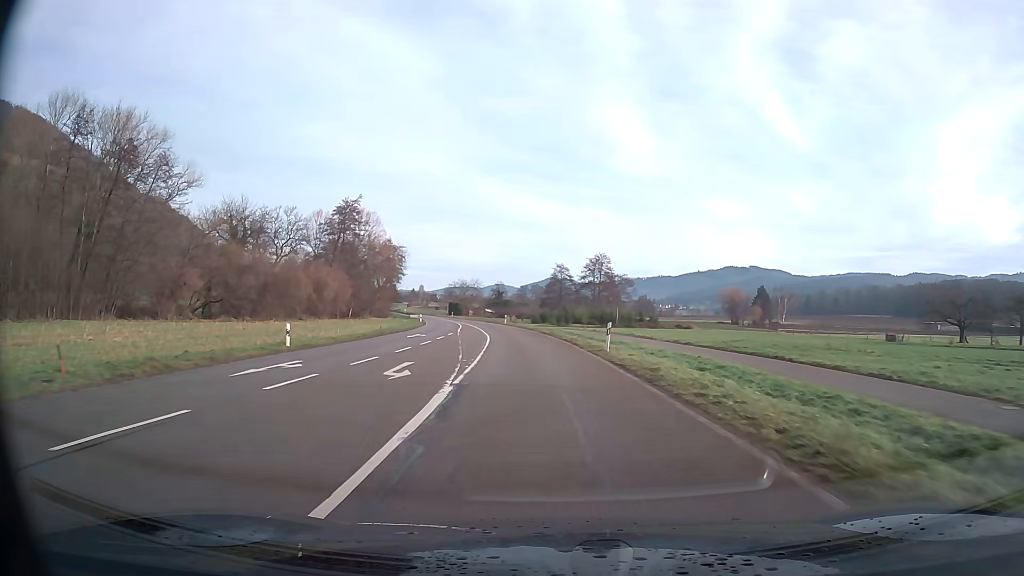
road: secondary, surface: asphalt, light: Day
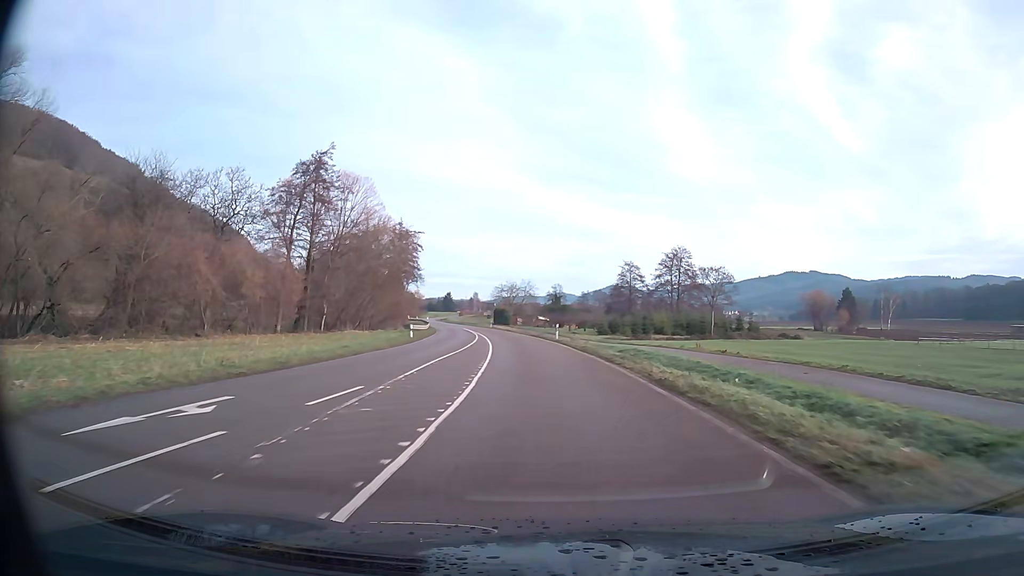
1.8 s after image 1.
(-1.5, +31.7) m; -5°
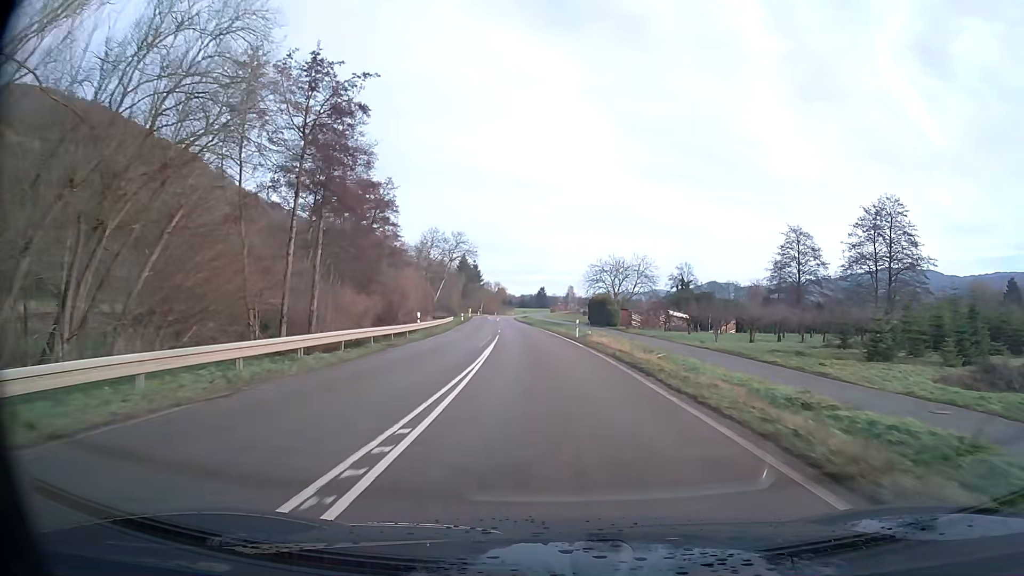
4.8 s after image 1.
(-4.2, +56.4) m; -8°
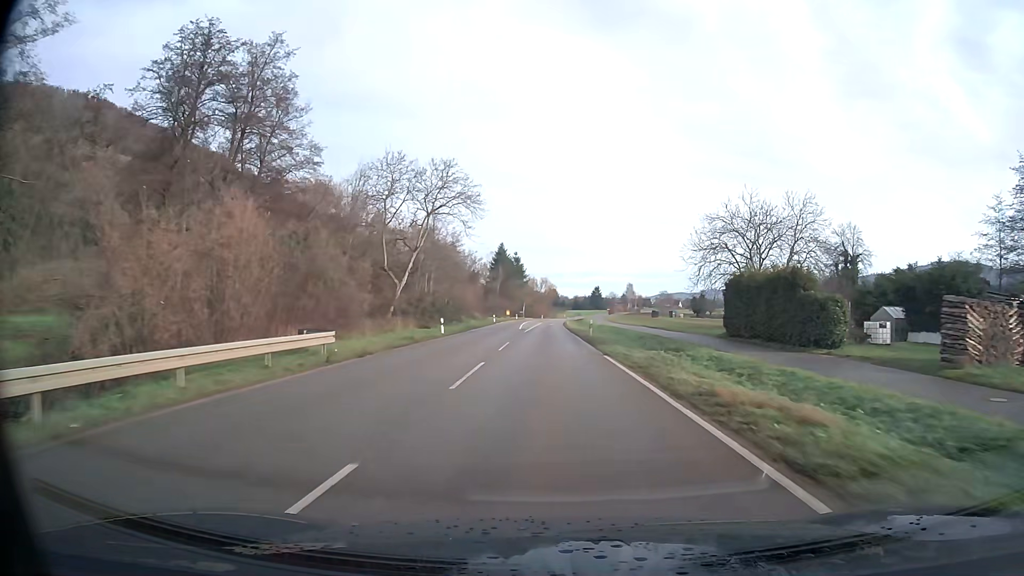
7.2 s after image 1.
(-1.9, +47.7) m; -4°
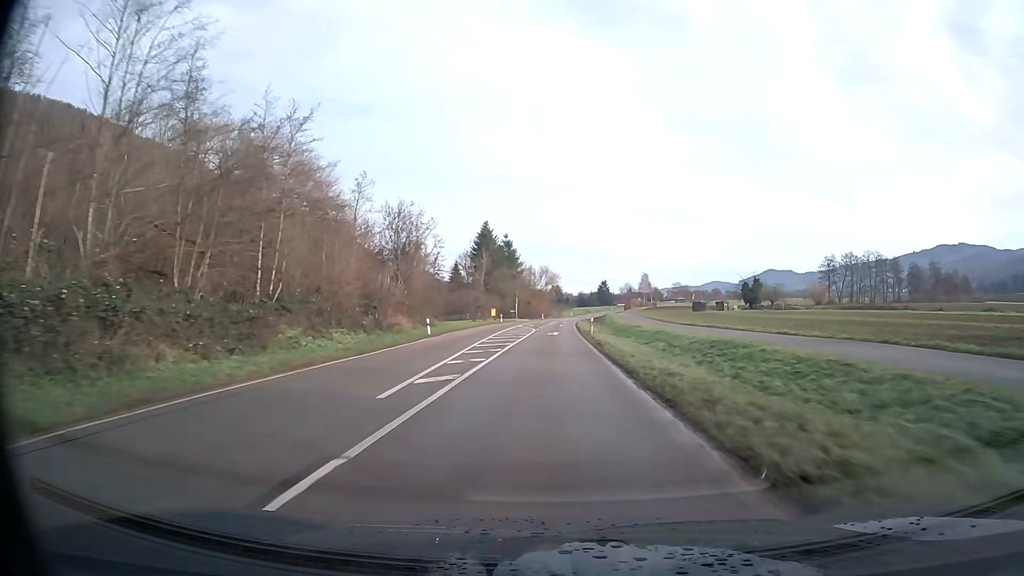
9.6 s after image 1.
(-0.1, +49.3) m; 0°
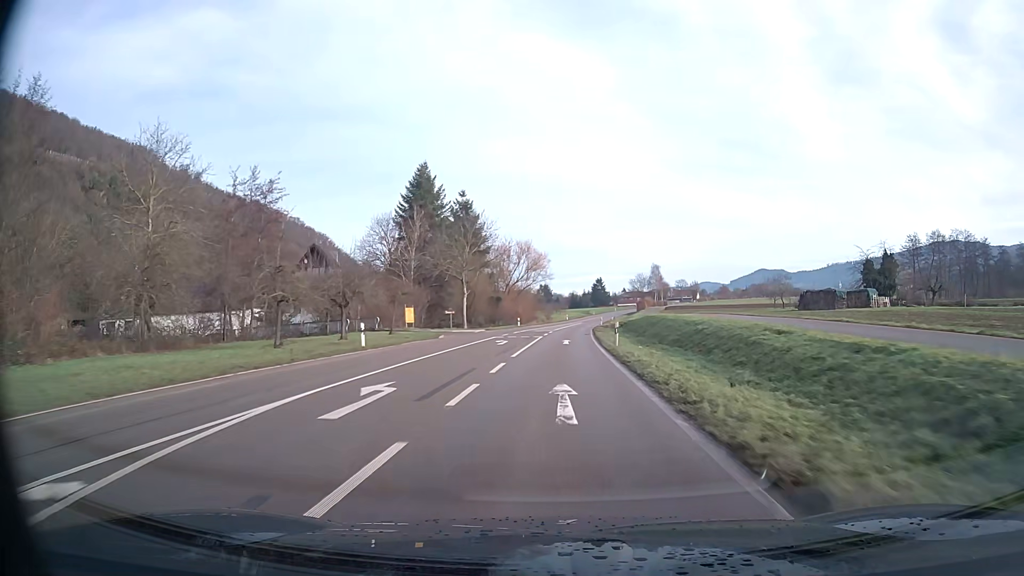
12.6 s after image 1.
(+0.5, +62.8) m; +1°
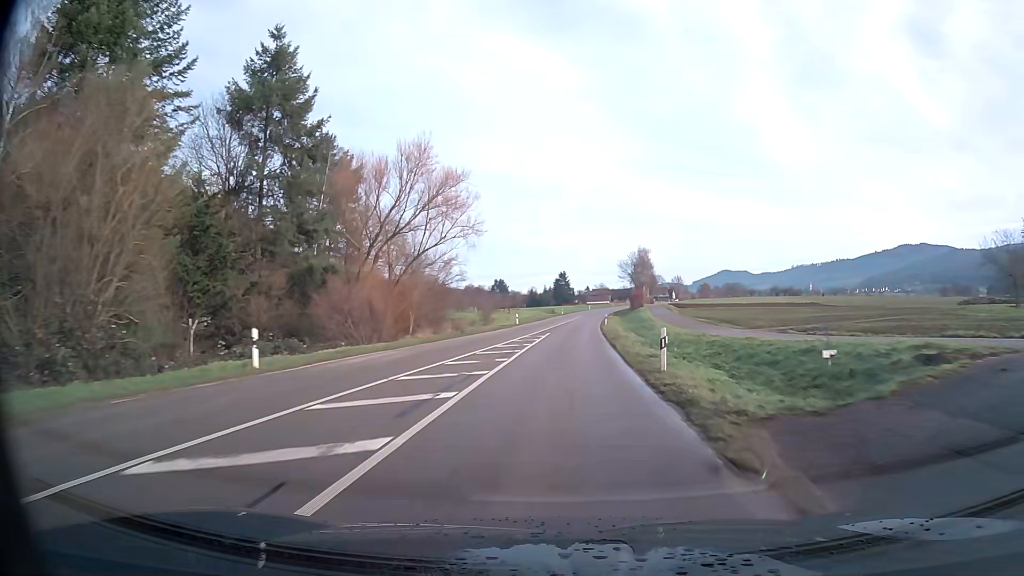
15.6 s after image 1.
(+1.8, +63.1) m; +3°
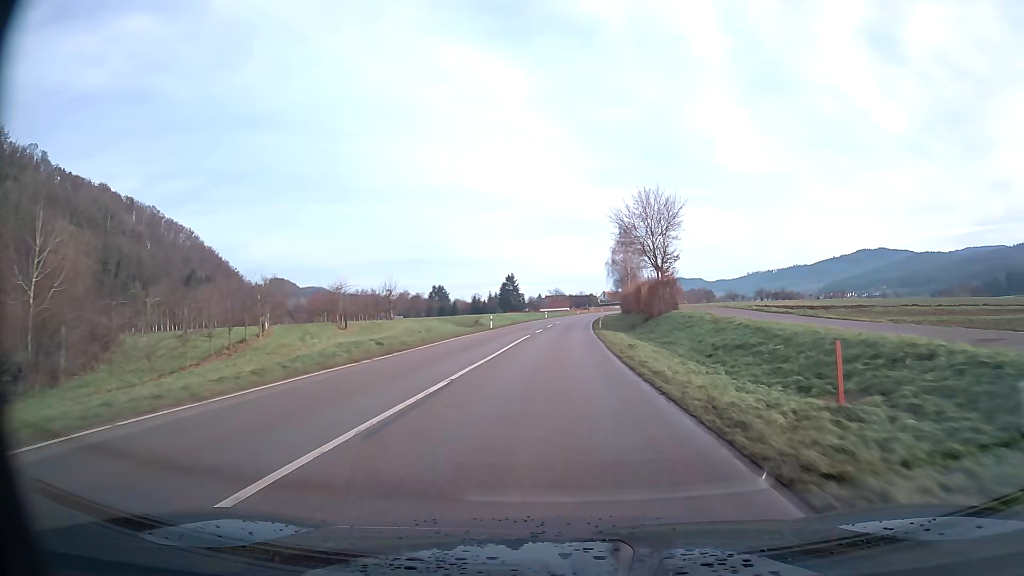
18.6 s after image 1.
(+2.4, +62.8) m; +4°
